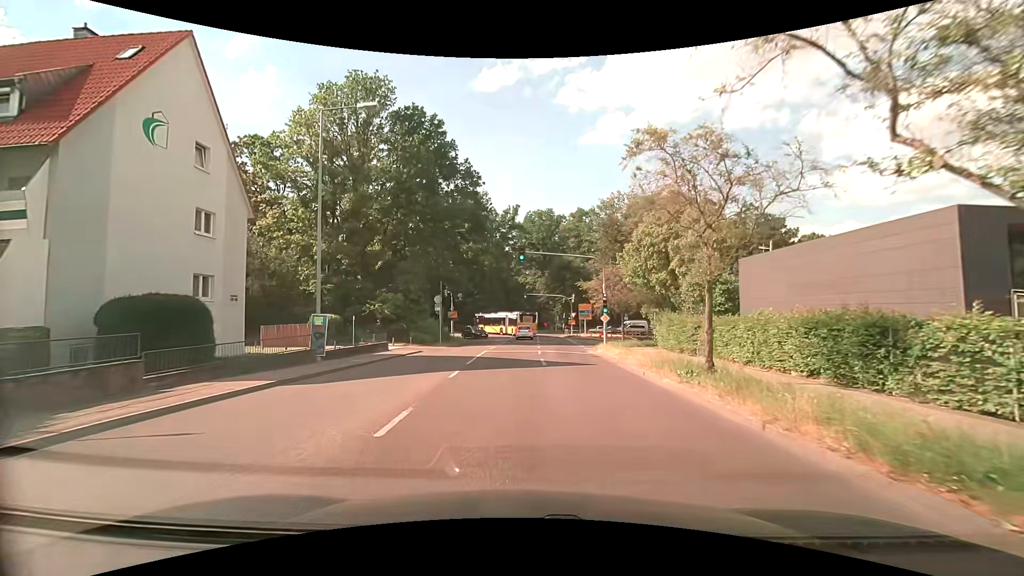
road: tertiary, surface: asphalt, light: Day
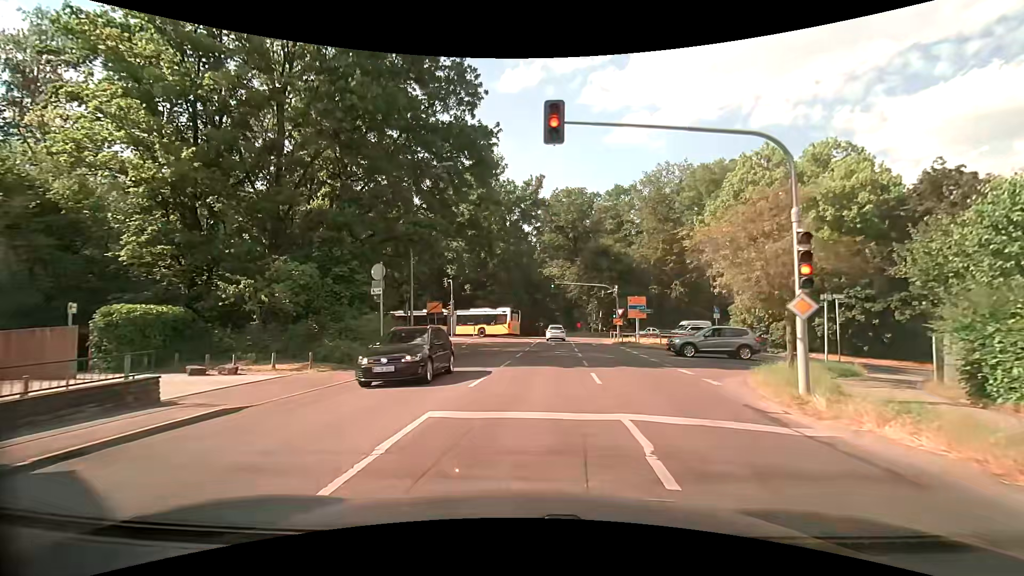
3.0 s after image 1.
(-0.3, +19.5) m; -3°
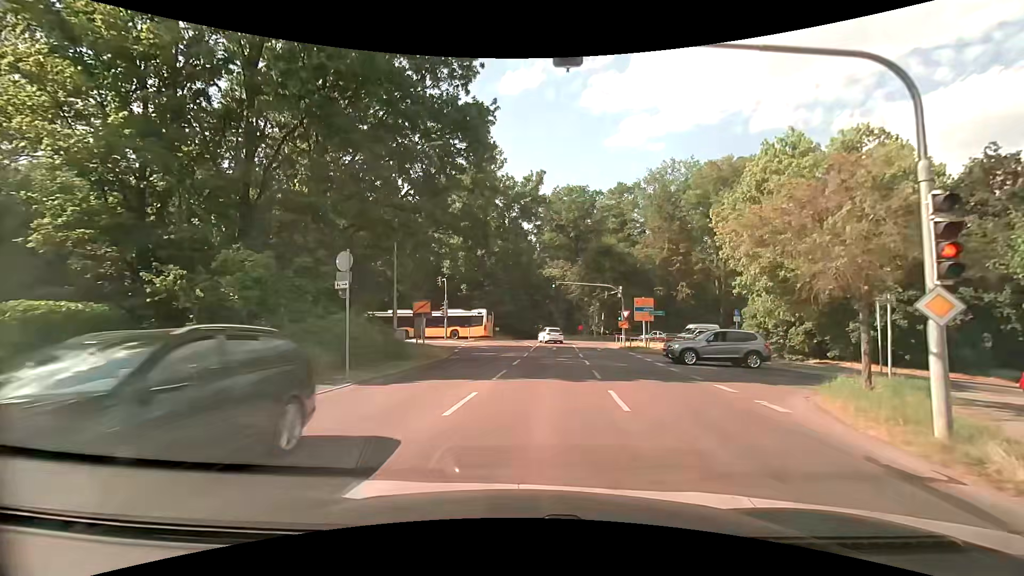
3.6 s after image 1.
(0.0, +3.3) m; -1°
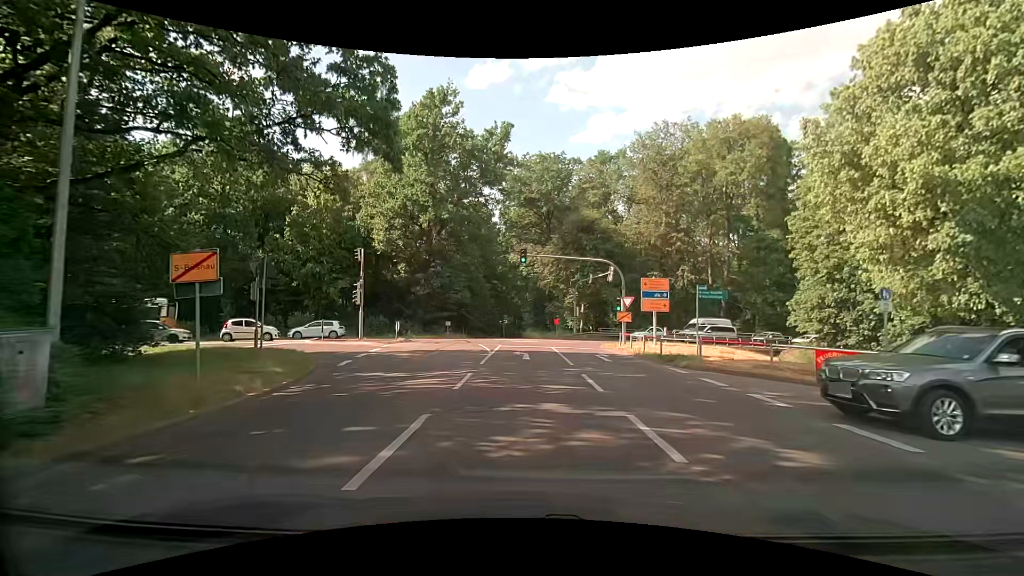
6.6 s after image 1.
(+0.8, +15.7) m; +5°
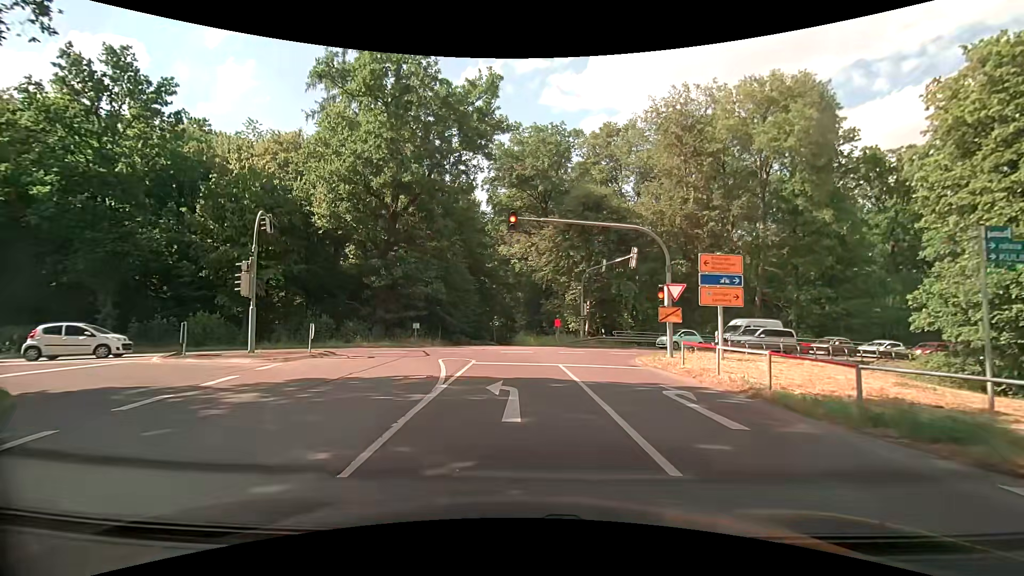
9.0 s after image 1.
(0.0, +11.8) m; +2°
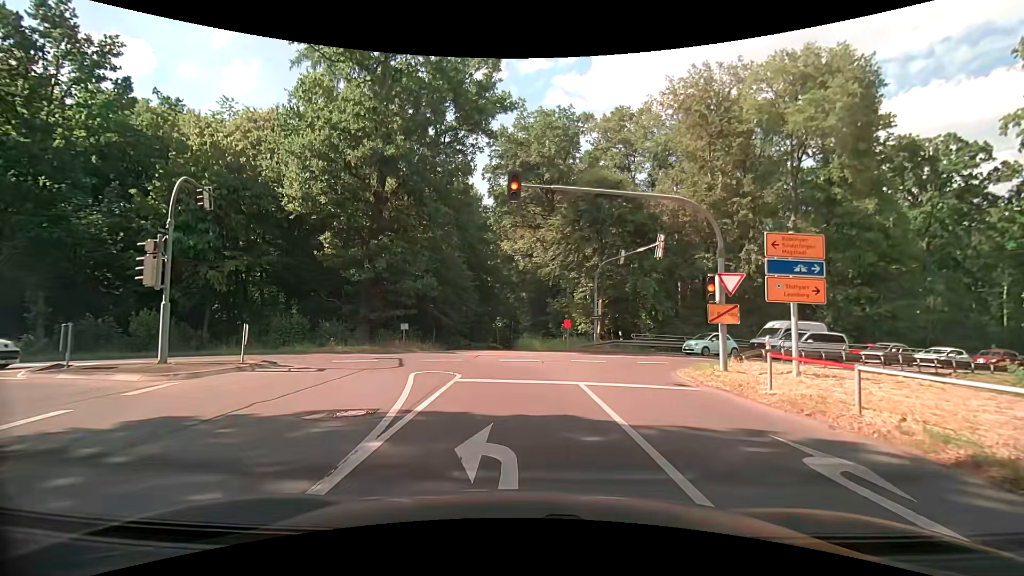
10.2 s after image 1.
(-0.1, +5.1) m; -2°
(0, +10) (-3, +19) (-11, +24) (-21, +22) (-31, +18) (-40, +15) (-49, +11) (-59, +8) (-68, +4) (-77, +1) m
